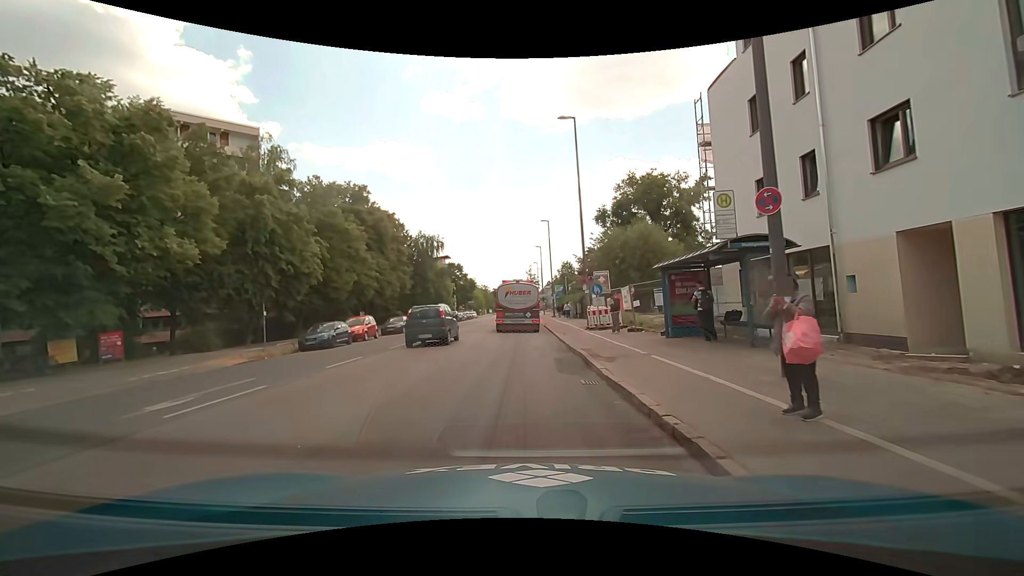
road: secondary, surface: asphalt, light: Day
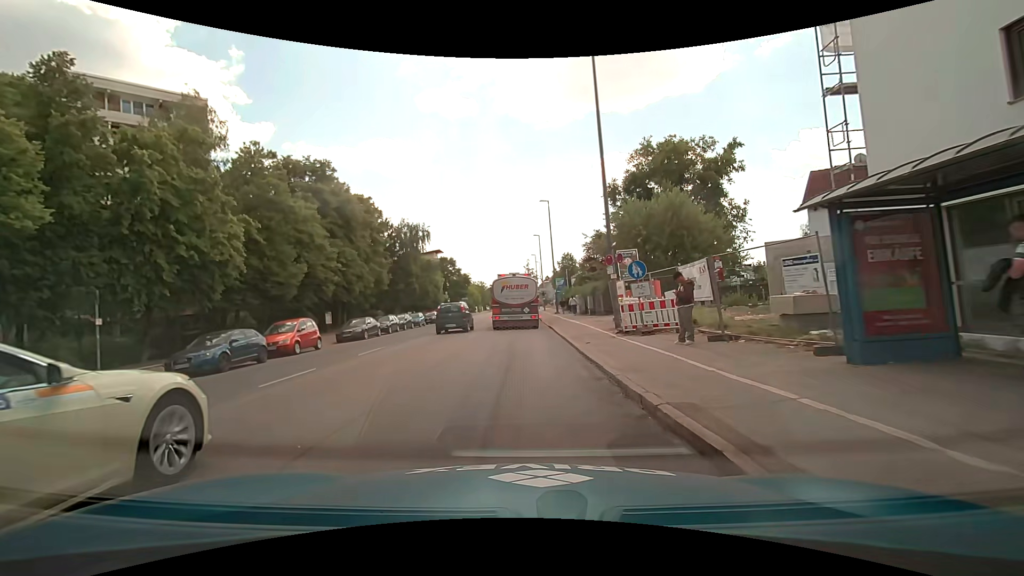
(0.0, +9.6) m; 0°
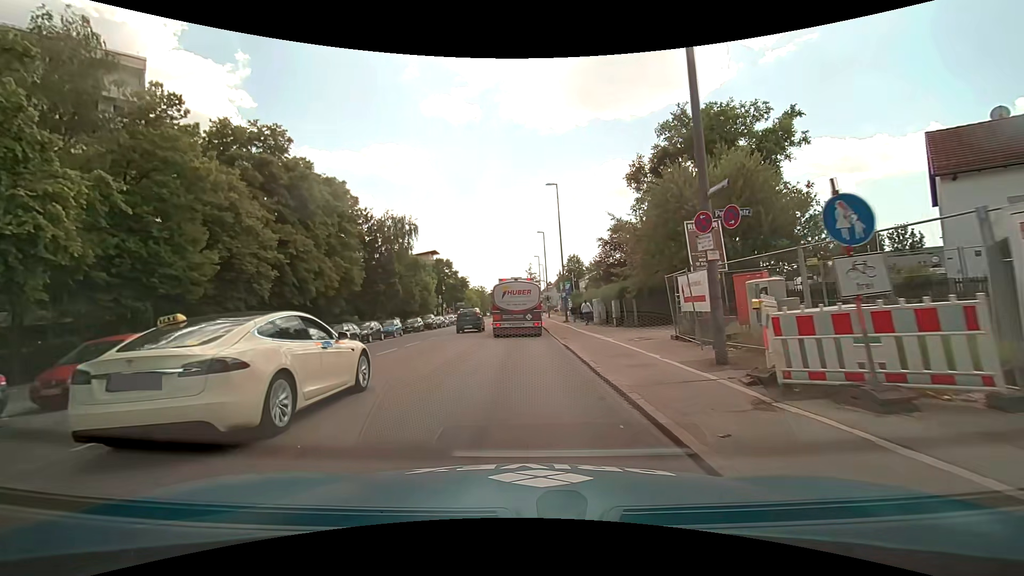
(0.0, +10.2) m; 0°
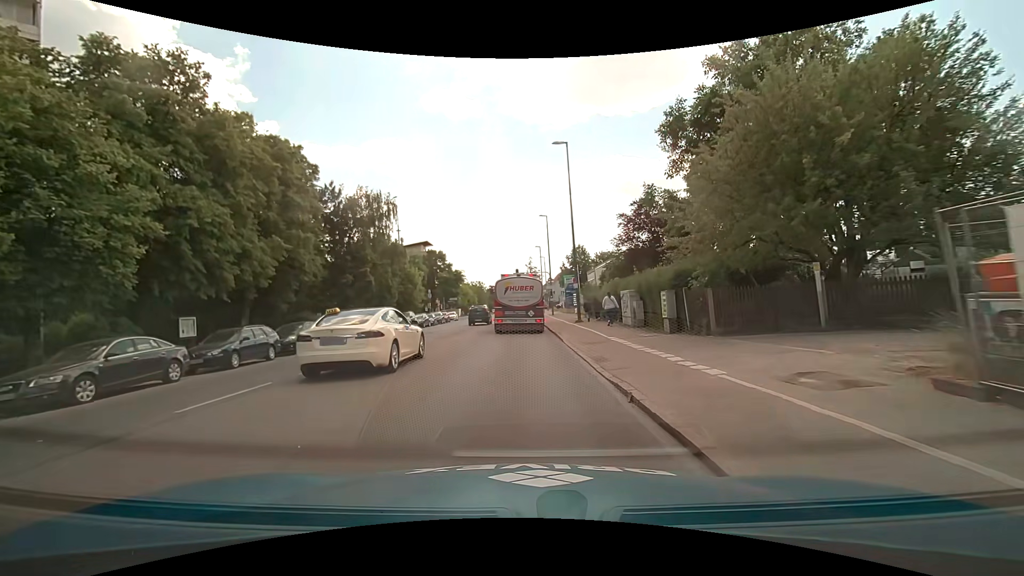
(-0.1, +10.3) m; 0°
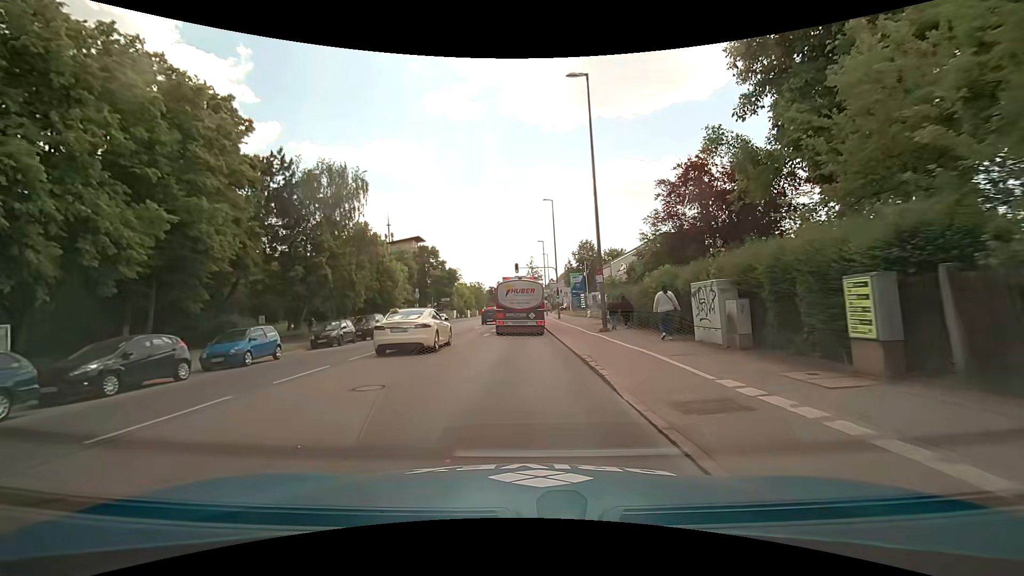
(0.0, +10.5) m; 0°
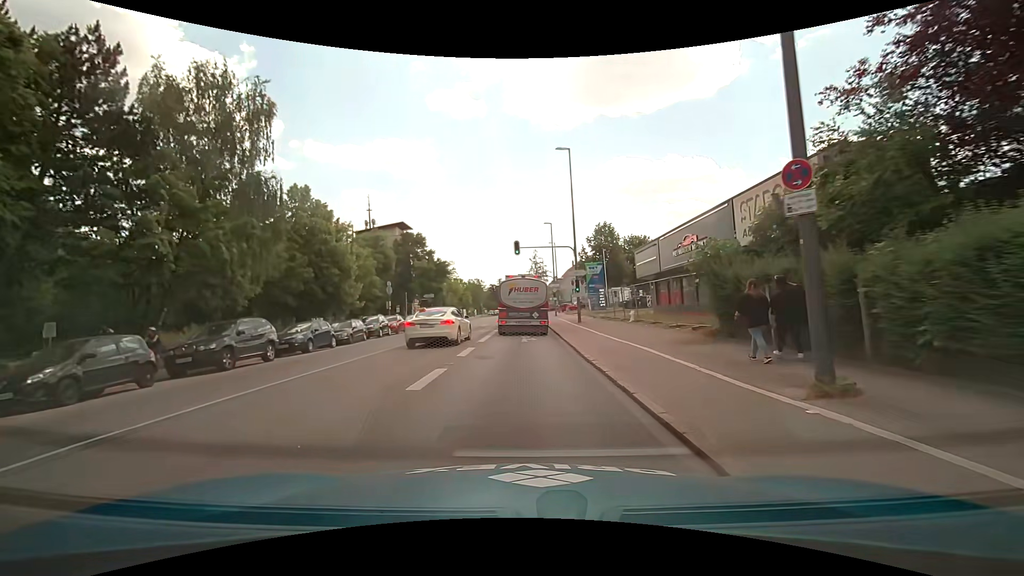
(-0.1, +17.0) m; 0°
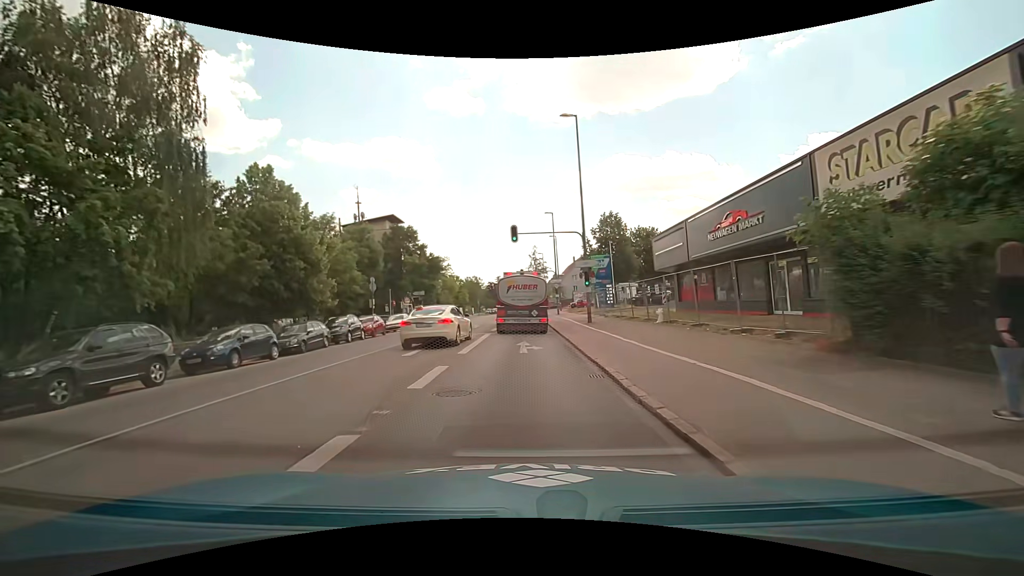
(0.0, +5.9) m; 0°
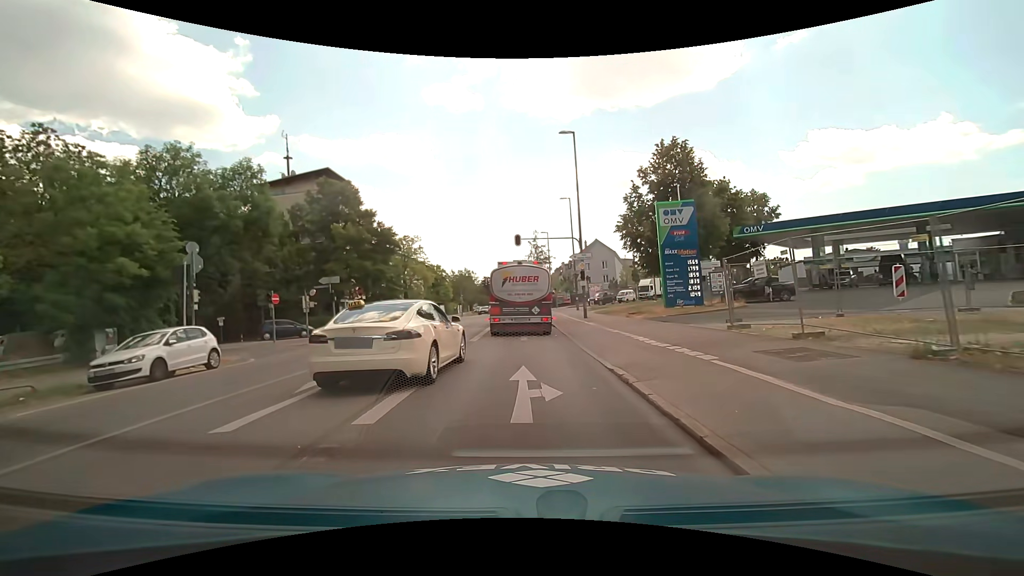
(+0.1, +27.5) m; 0°
(0, +10) (0, +20) (0, +30) (0, +40) (0, +50) (+2, +59) (+10, +66) (+17, +73) (+24, +80) (+30, +88) m
